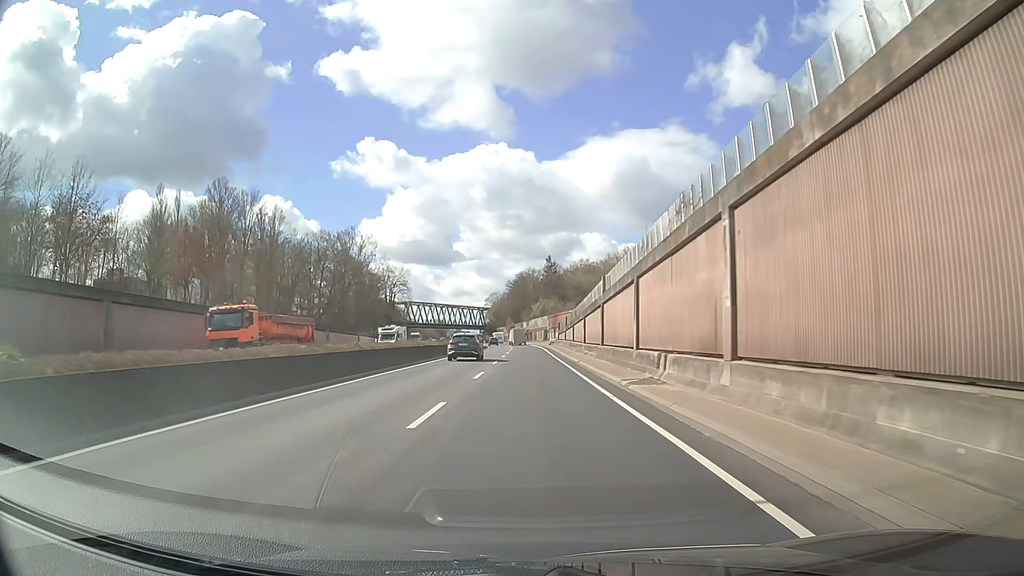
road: trunk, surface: asphalt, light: Day
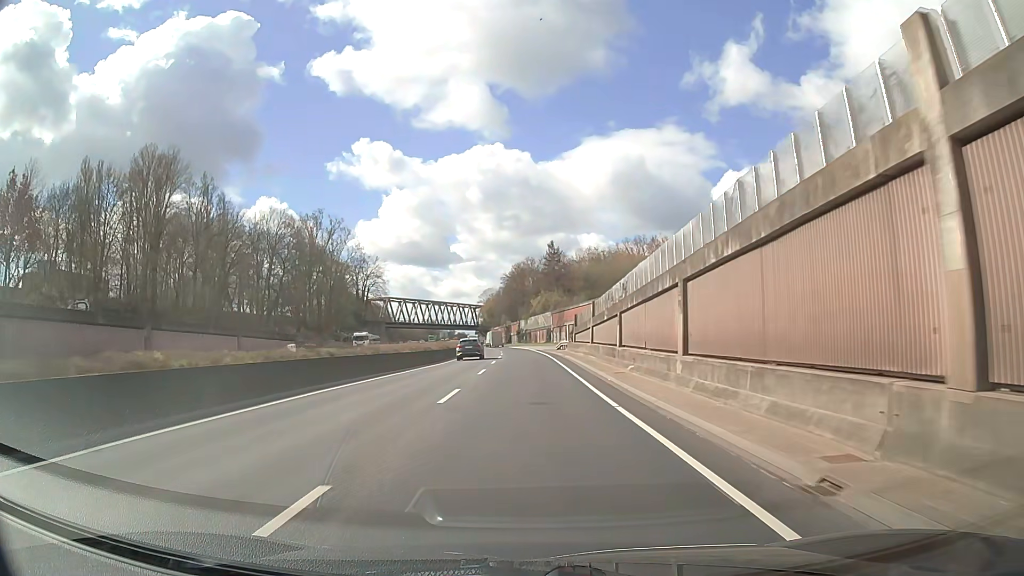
(+0.1, +32.2) m; 0°
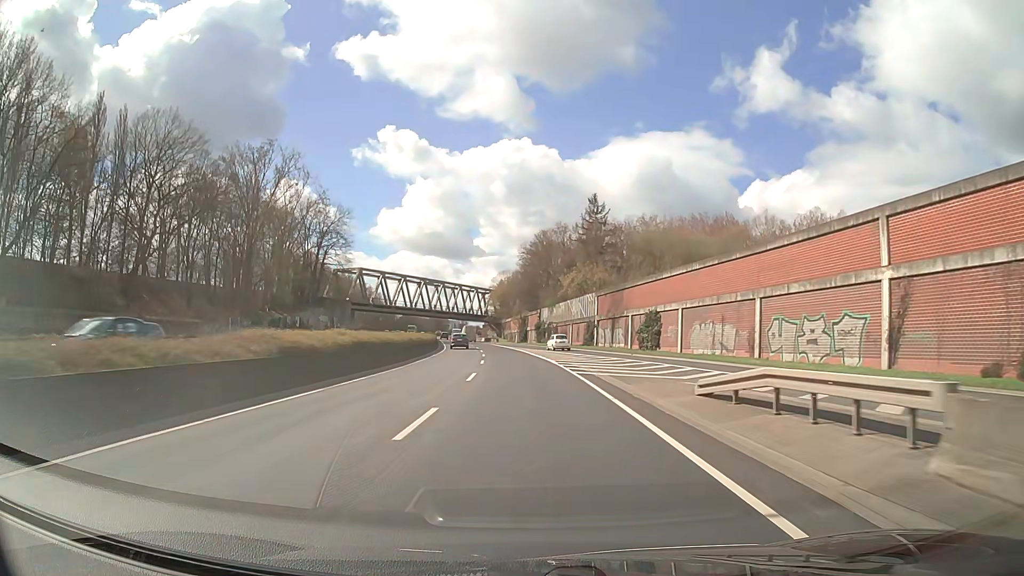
(-0.5, +53.8) m; -2°
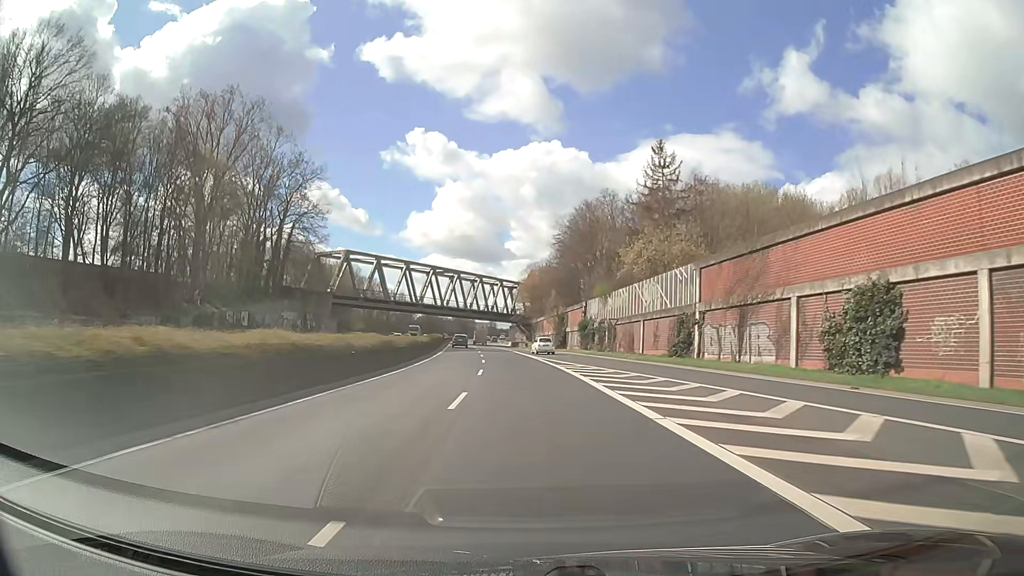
(-0.8, +32.3) m; -3°
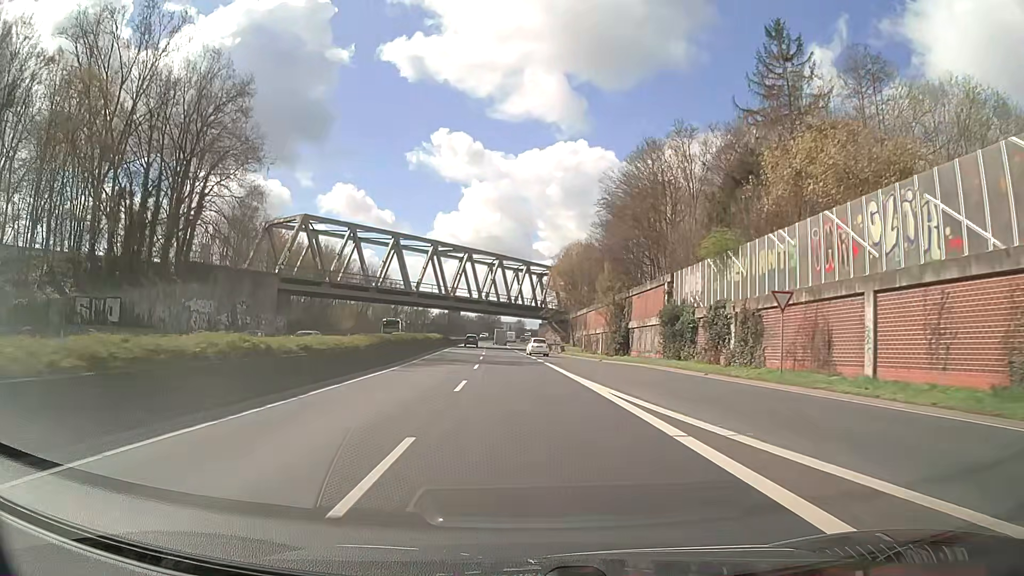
(-0.7, +32.3) m; -2°
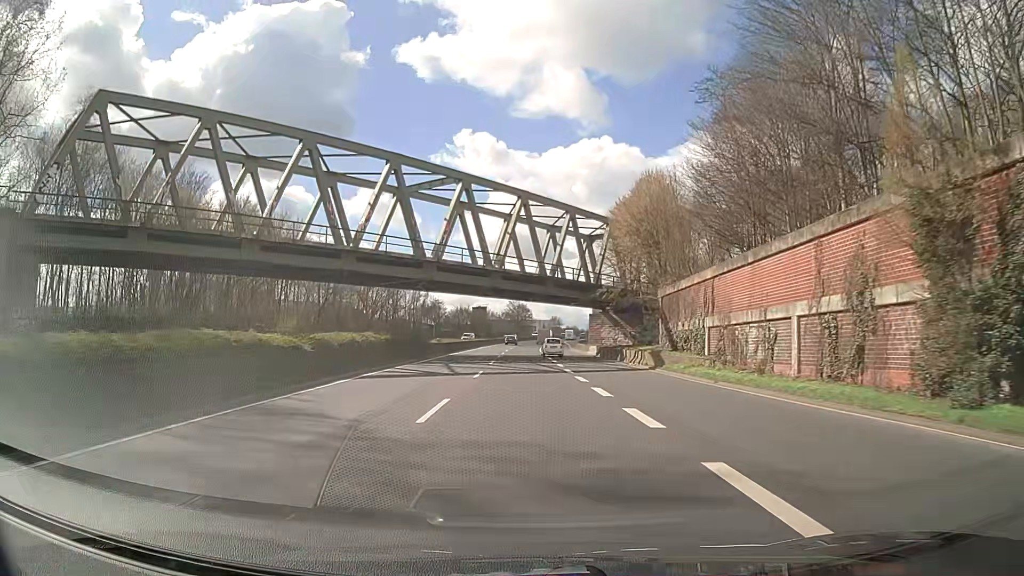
(-1.3, +43.1) m; -3°
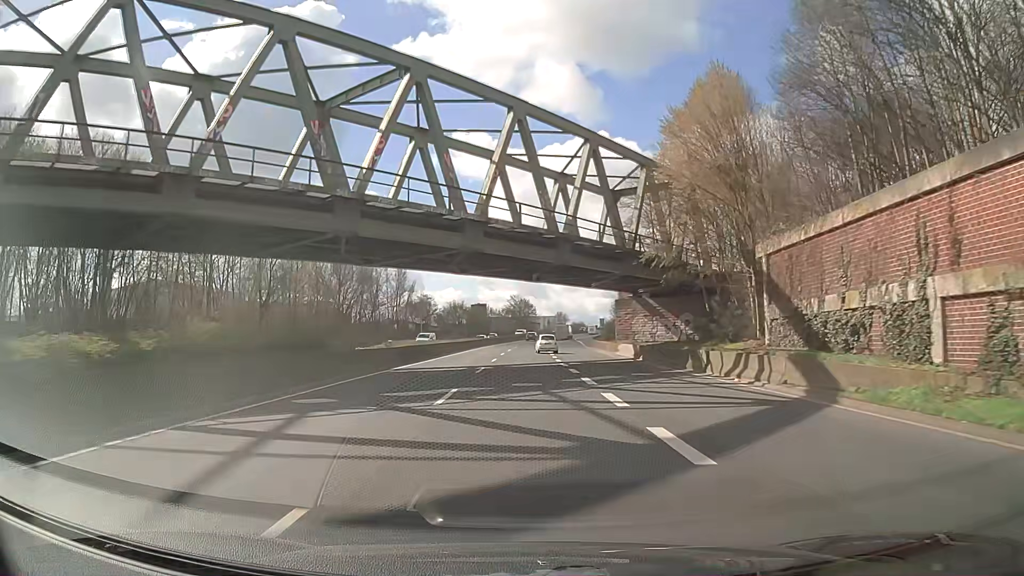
(0.0, +21.5) m; 0°
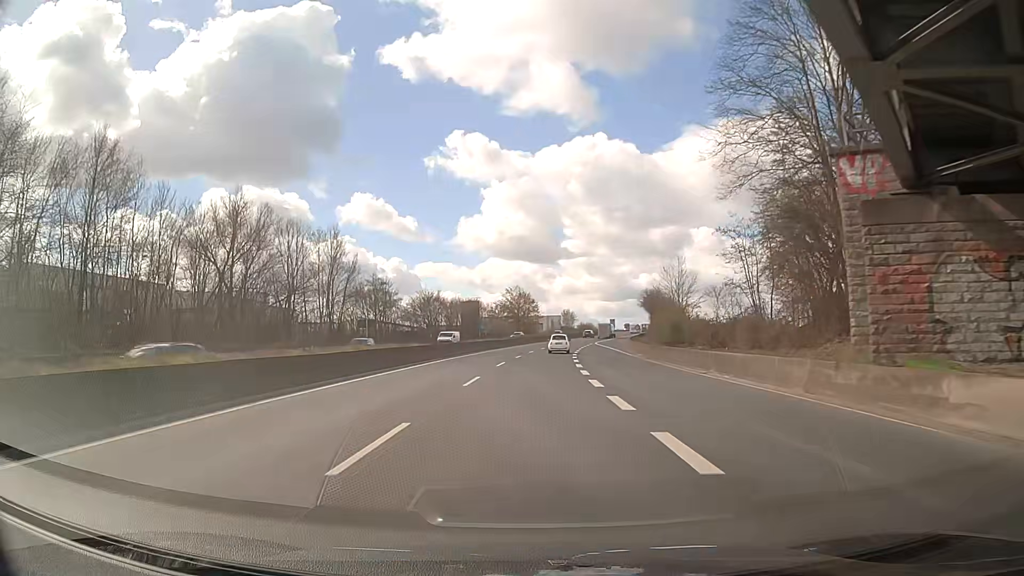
(+0.6, +43.1) m; +2°
(0, +10) (0, +20) (-1, +30) (-1, +40) (0, +50) (0, +60) (+1, +70) (+2, +80) (+3, +90) (+4, +100) m
